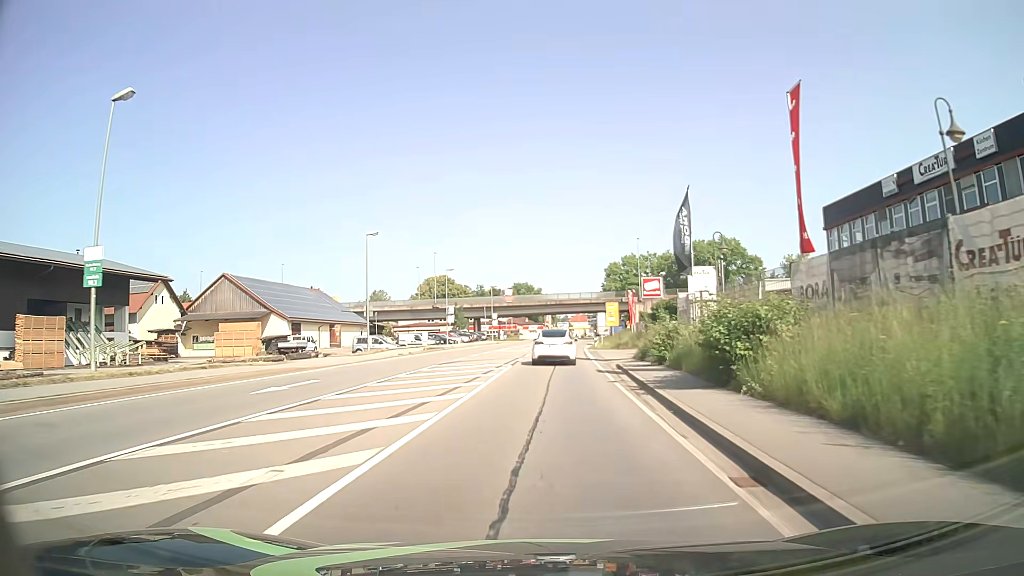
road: primary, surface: asphalt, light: Day
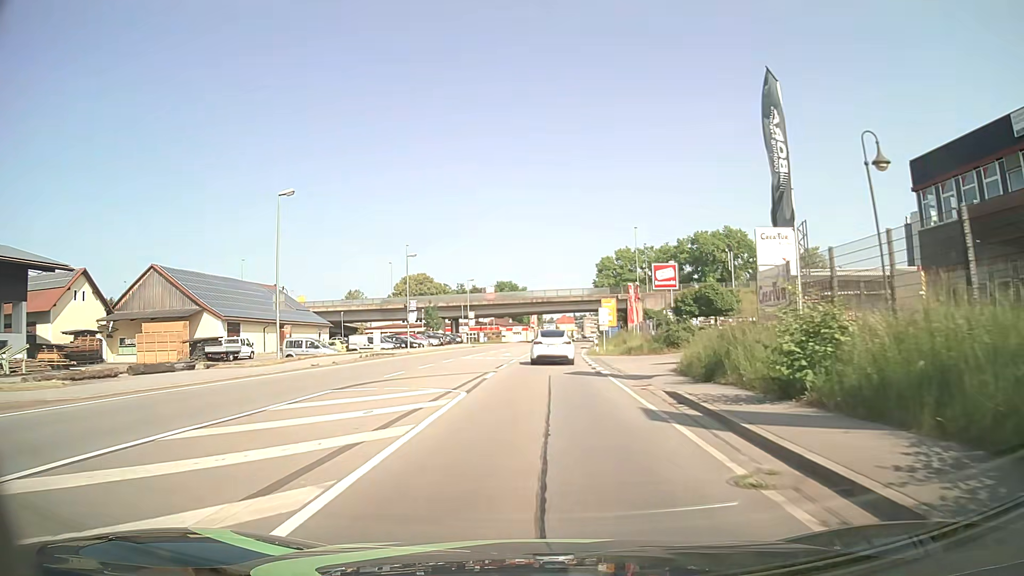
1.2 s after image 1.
(+0.1, +14.0) m; +1°
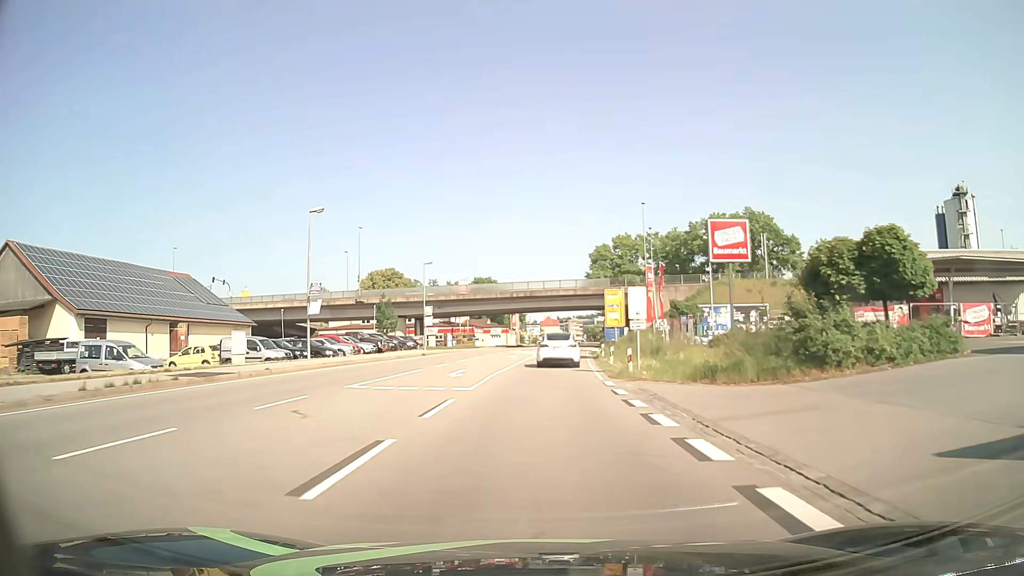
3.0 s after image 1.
(+0.3, +21.8) m; +2°
(0, +10) (0, +20) (0, +30) (+1, +40) (+1, +50) (+2, +60) (+3, +70) (+4, +80) (+5, +90) (+5, +100) m
